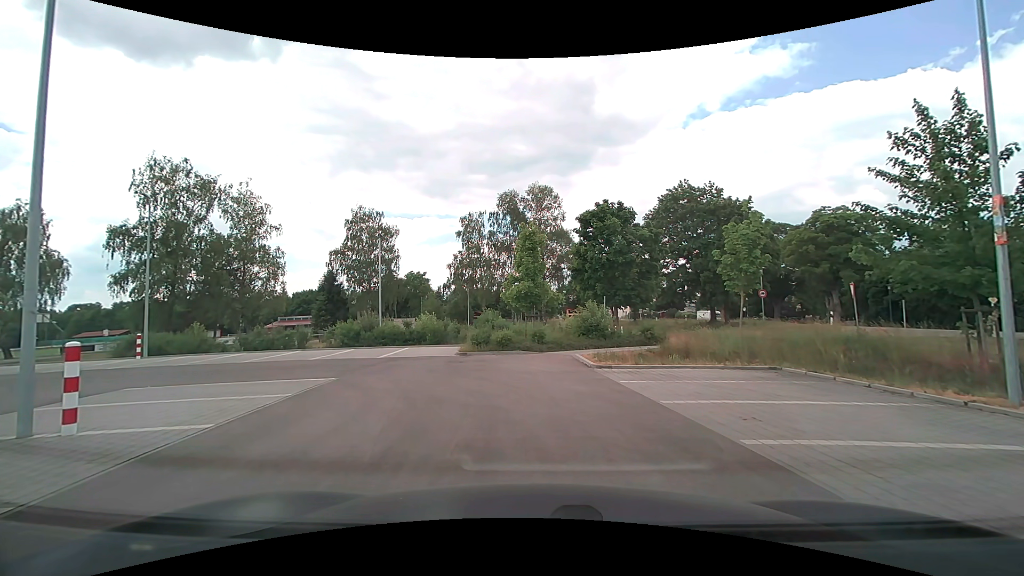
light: Day
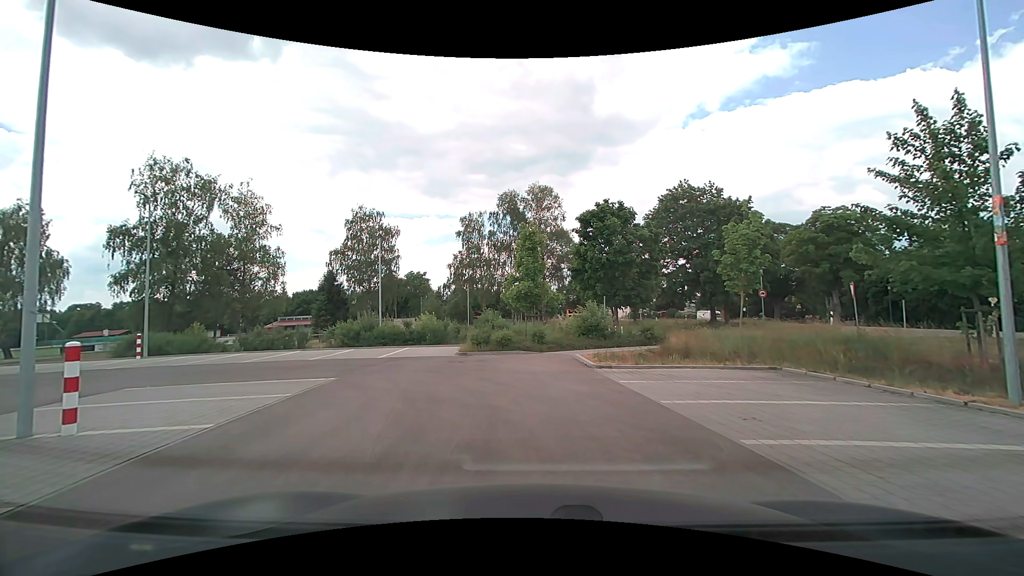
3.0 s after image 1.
(0.0, 0.0) m; 0°
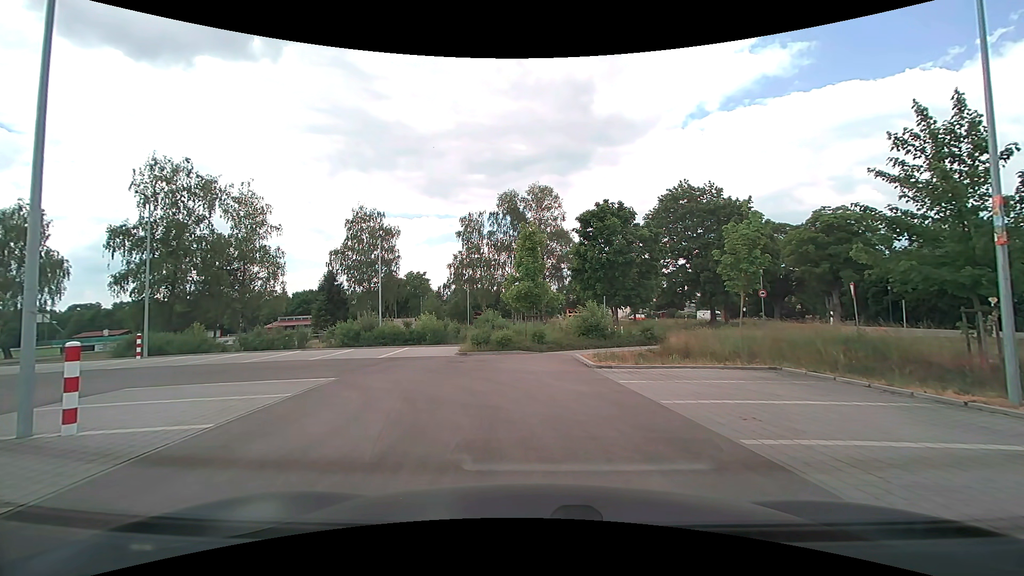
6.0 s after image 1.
(0.0, 0.0) m; 0°
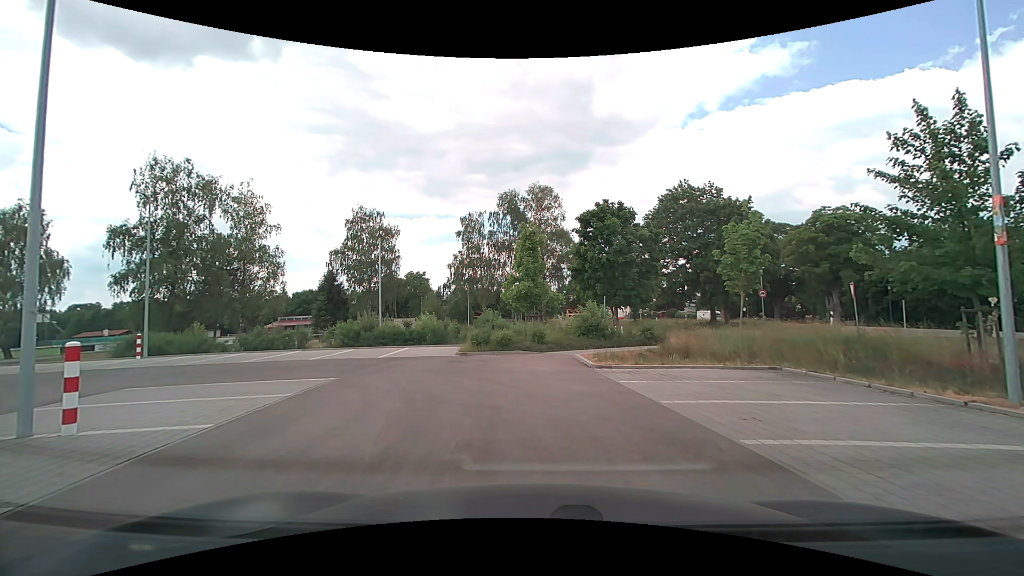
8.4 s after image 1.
(0.0, 0.0) m; 0°
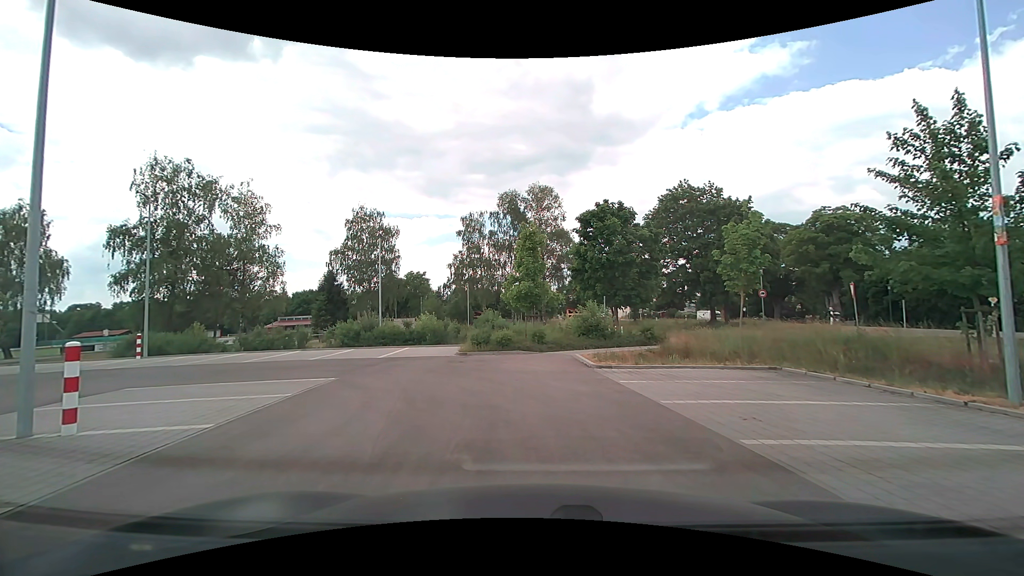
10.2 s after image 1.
(0.0, 0.0) m; 0°
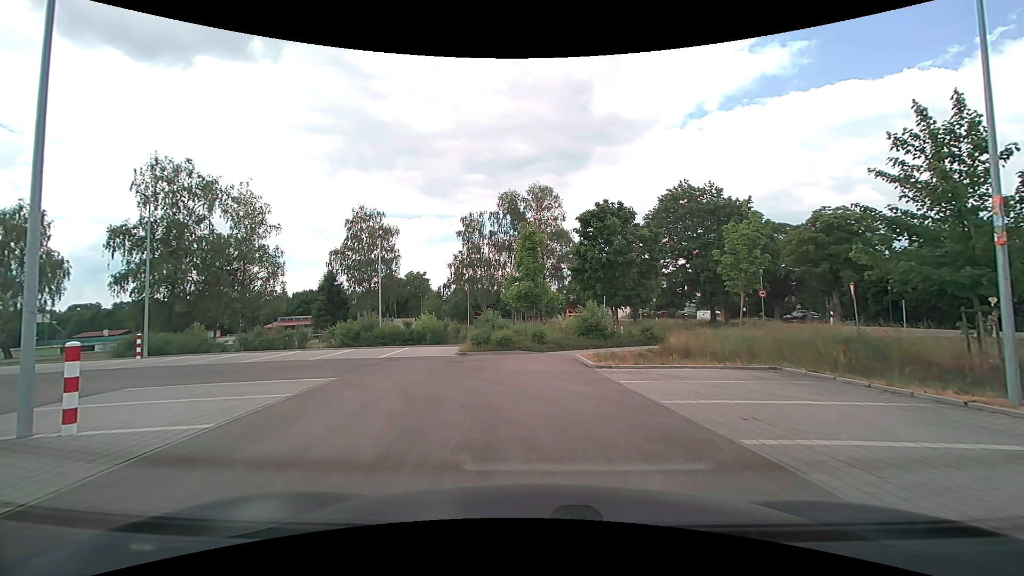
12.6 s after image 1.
(0.0, 0.0) m; 0°
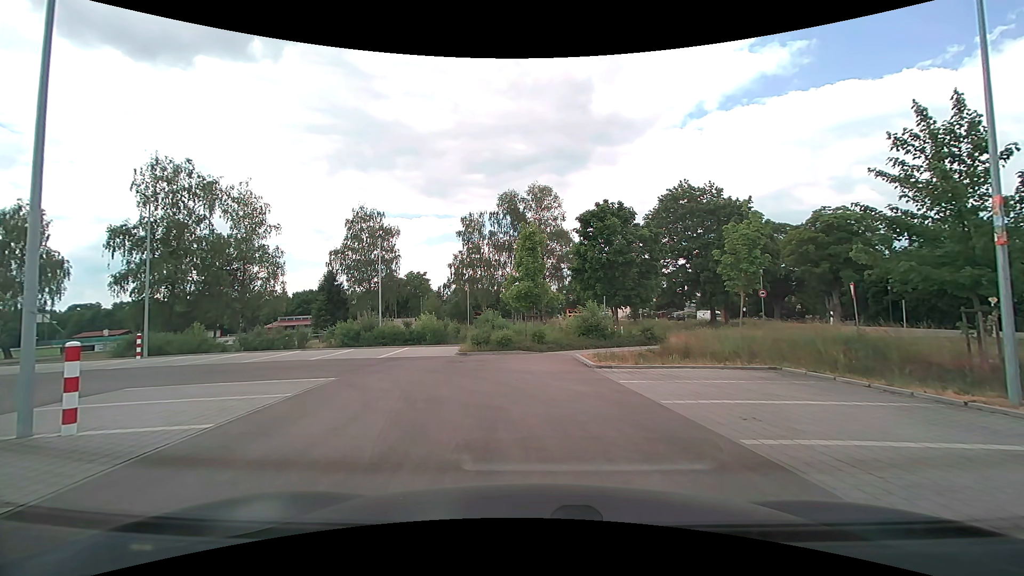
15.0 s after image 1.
(0.0, 0.0) m; 0°
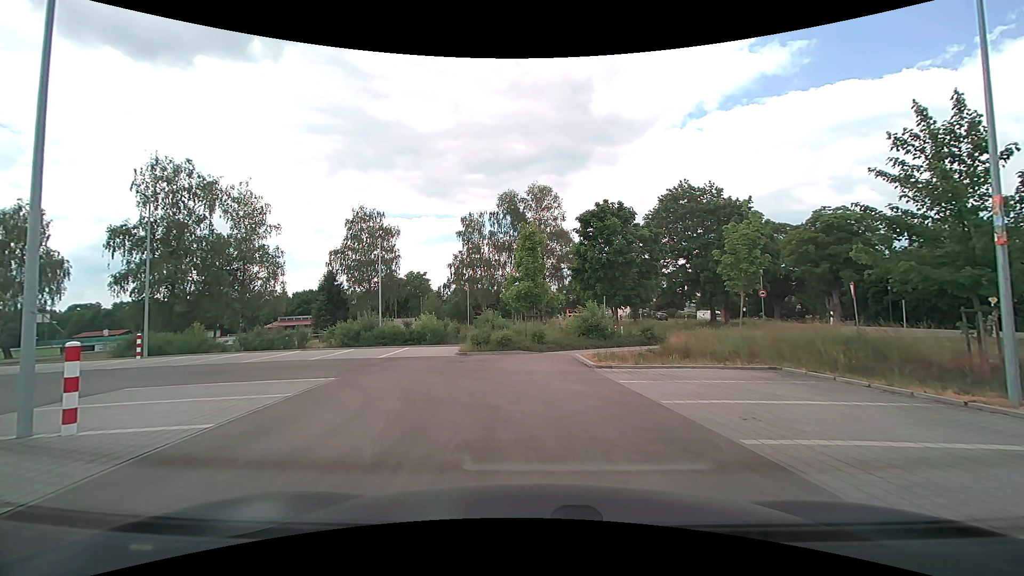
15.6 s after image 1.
(0.0, 0.0) m; 0°
